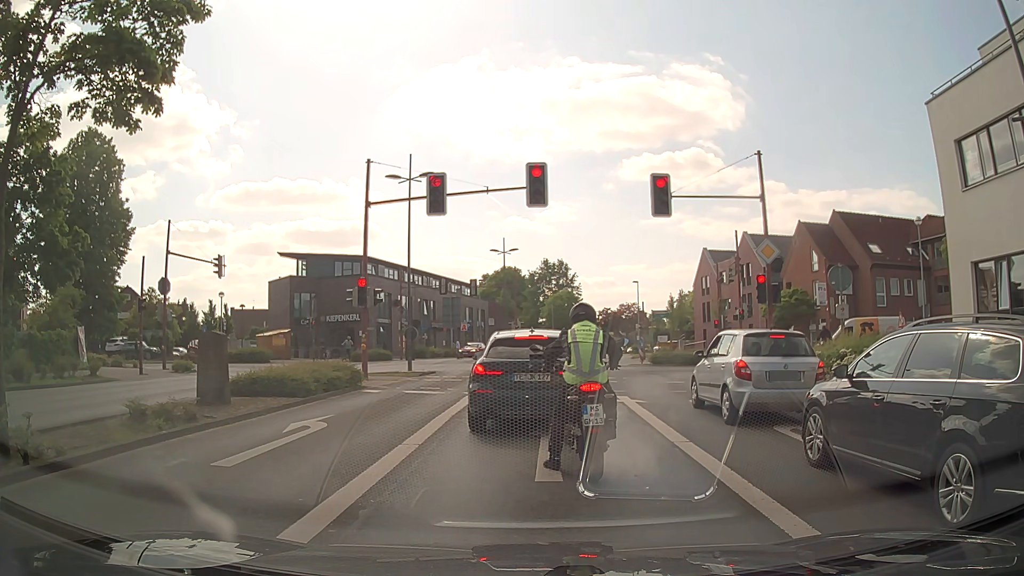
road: secondary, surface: asphalt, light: Day
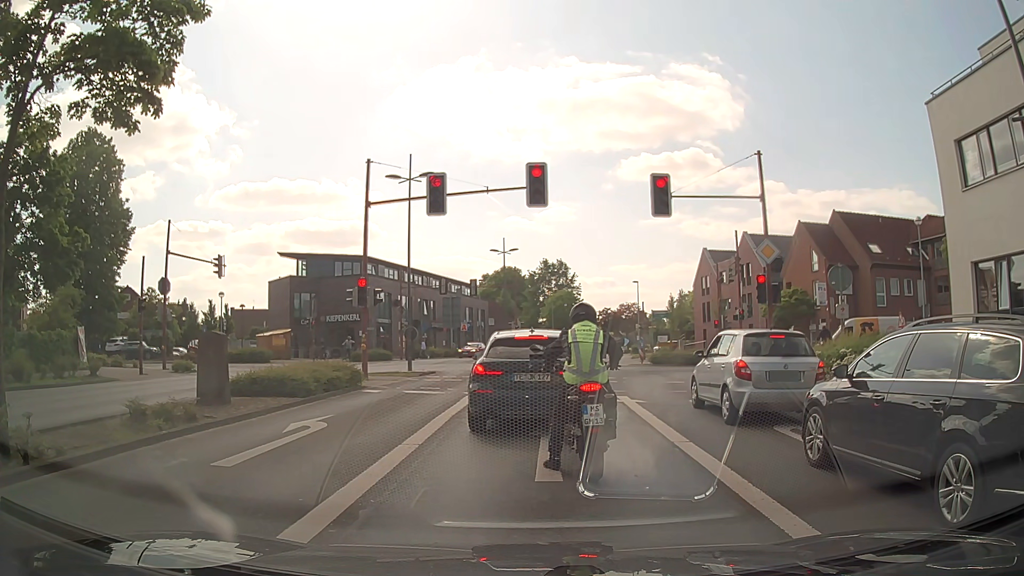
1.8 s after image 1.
(0.0, 0.0) m; 0°
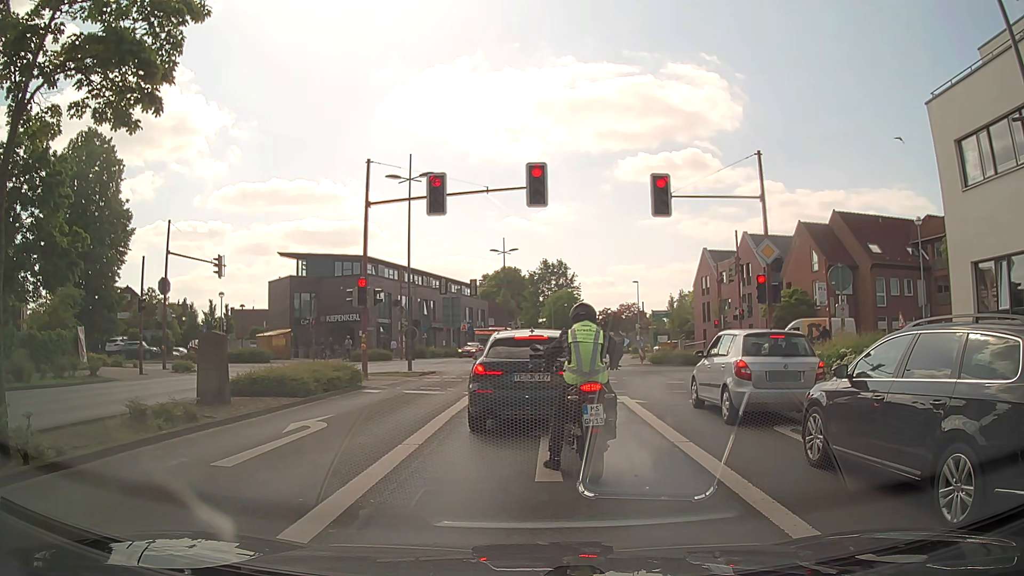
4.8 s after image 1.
(0.0, 0.0) m; 0°
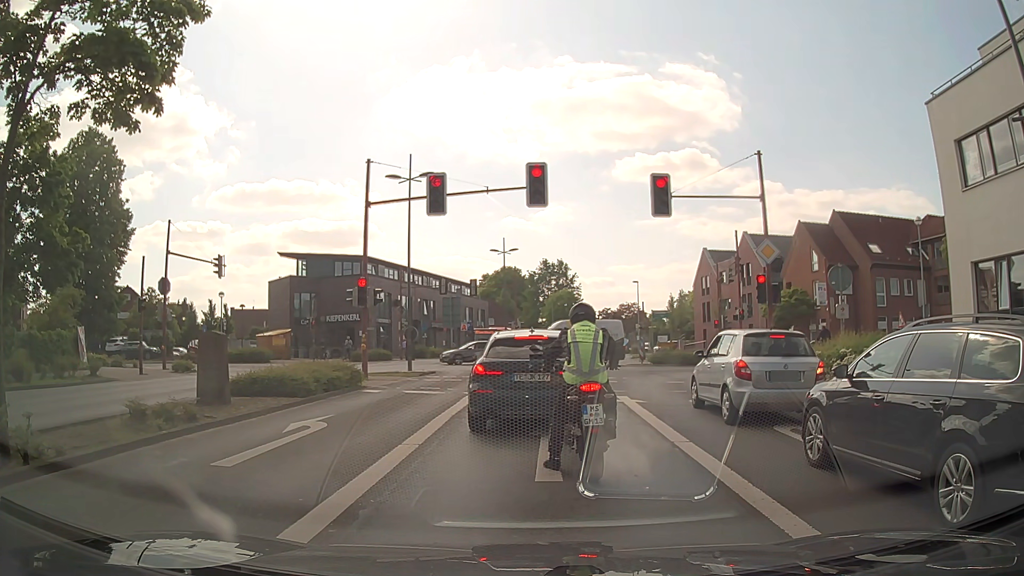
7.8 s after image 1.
(0.0, 0.0) m; 0°
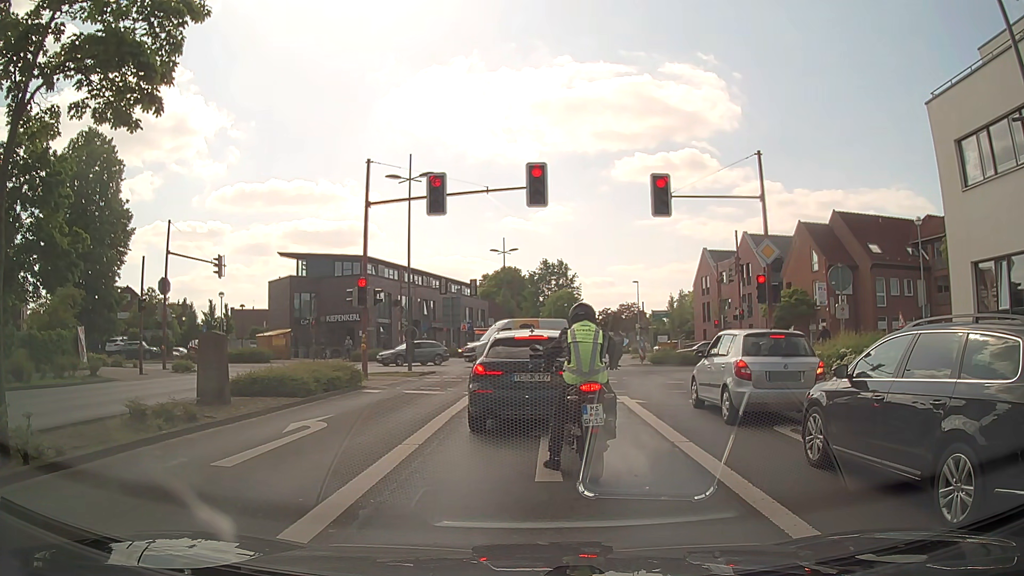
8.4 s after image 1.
(0.0, 0.0) m; 0°
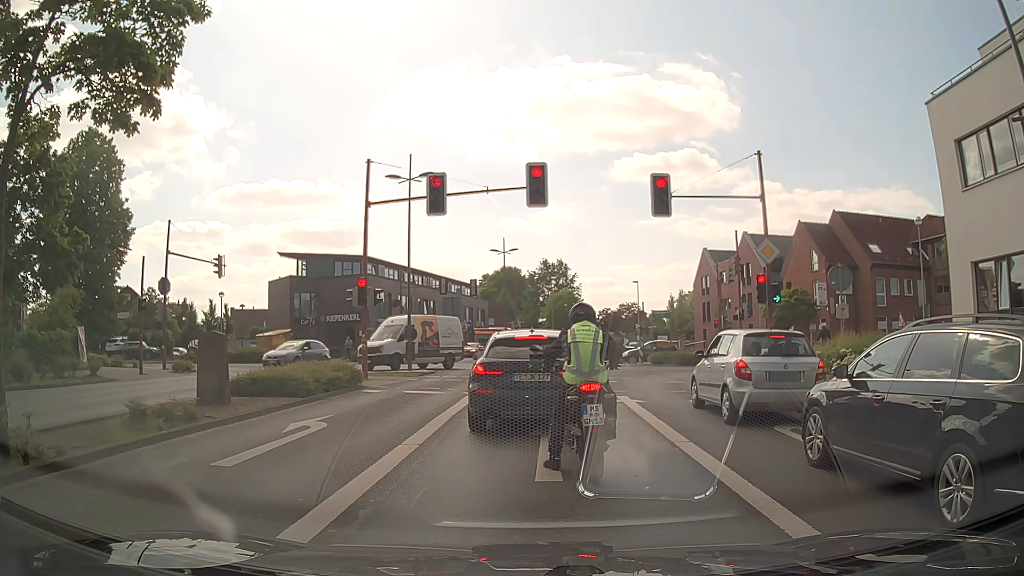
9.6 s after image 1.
(0.0, 0.0) m; 0°
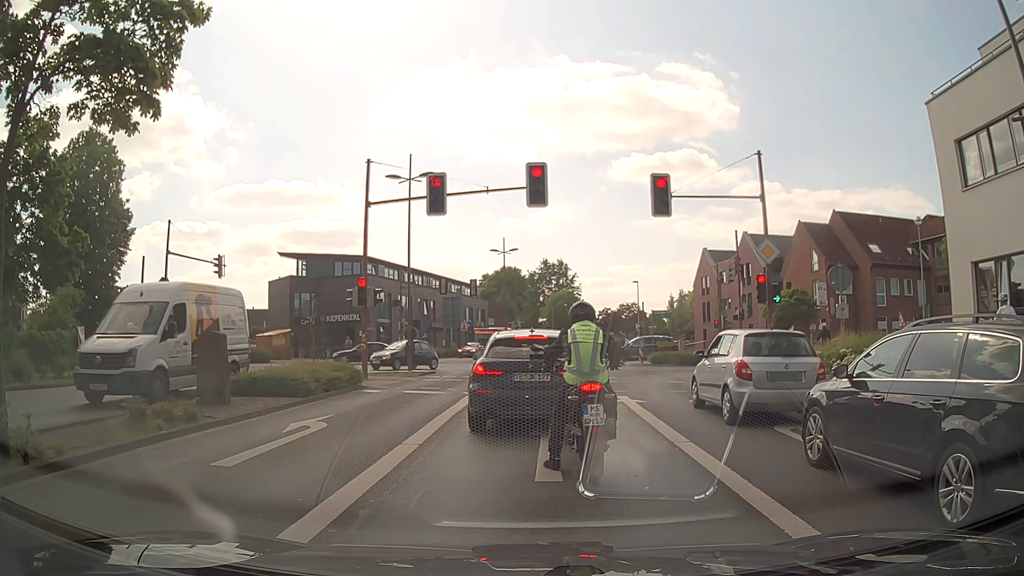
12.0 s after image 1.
(0.0, 0.0) m; 0°
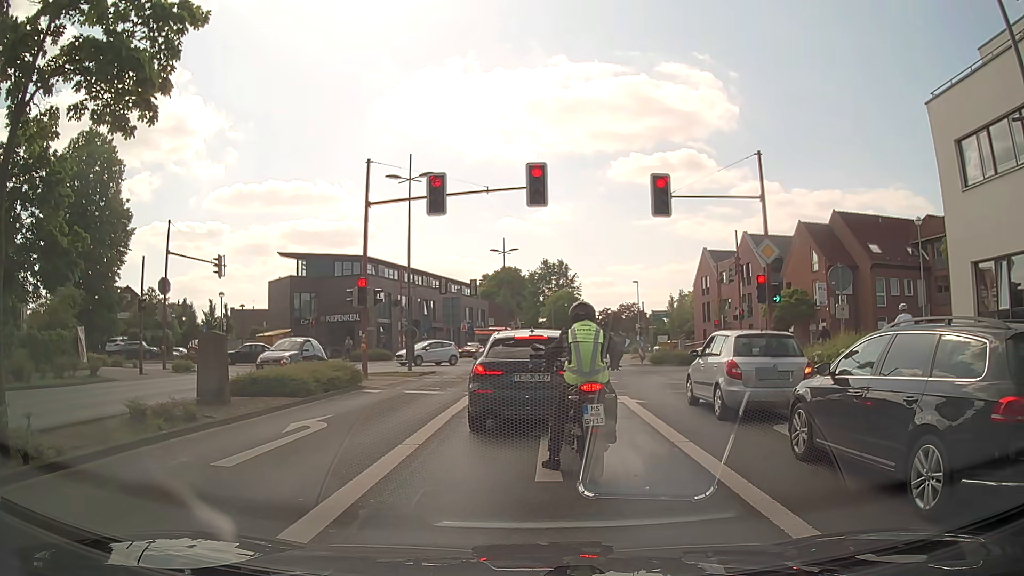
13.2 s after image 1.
(0.0, 0.0) m; 0°
(0, +10) (+1, +20) (+1, +30) (+2, +40) (+3, +50) (+4, +60) (+6, +70) (+8, +80) (+9, +89) (+11, +99) m
